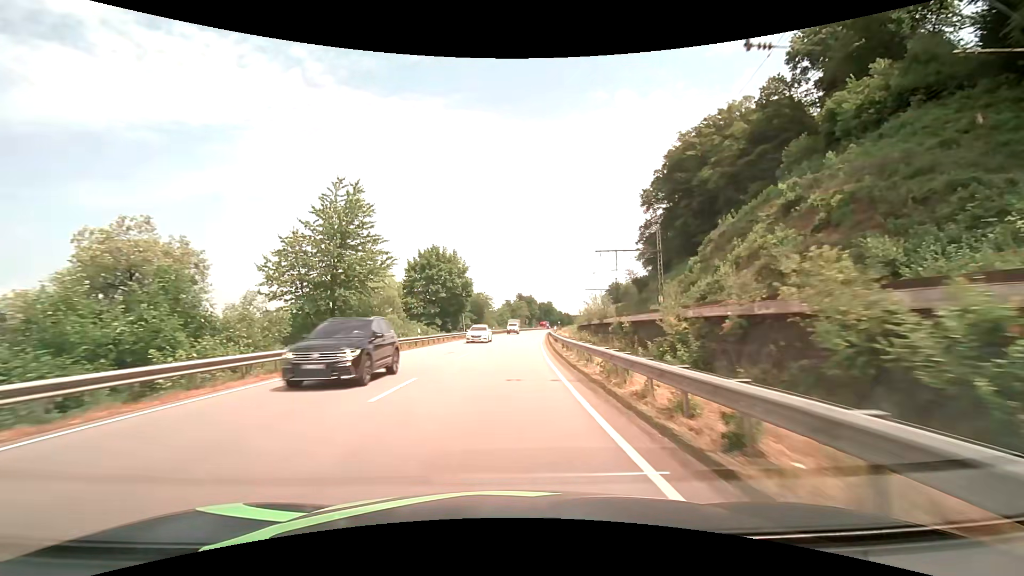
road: primary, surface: asphalt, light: Day
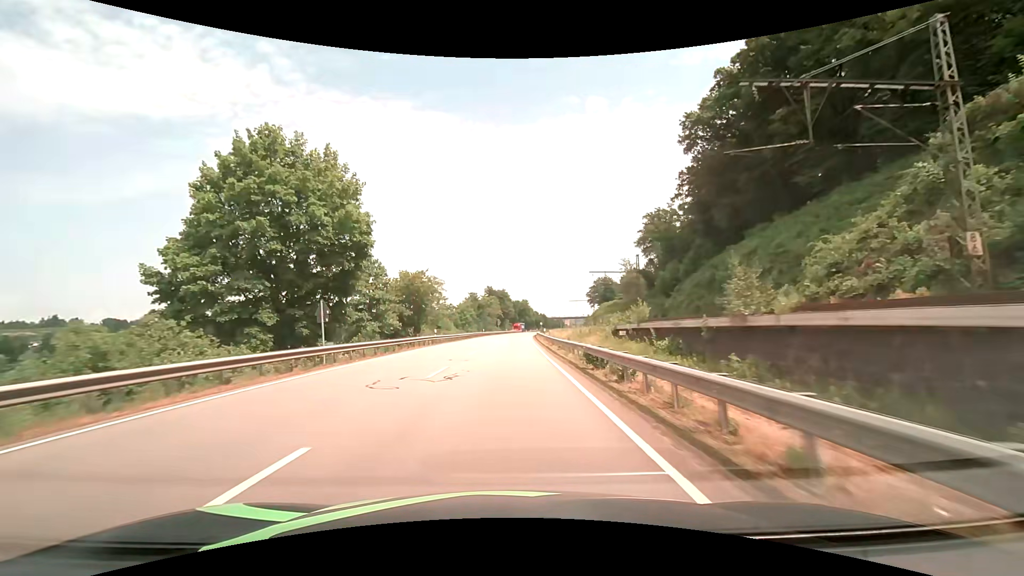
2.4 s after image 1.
(+1.3, +43.1) m; +3°
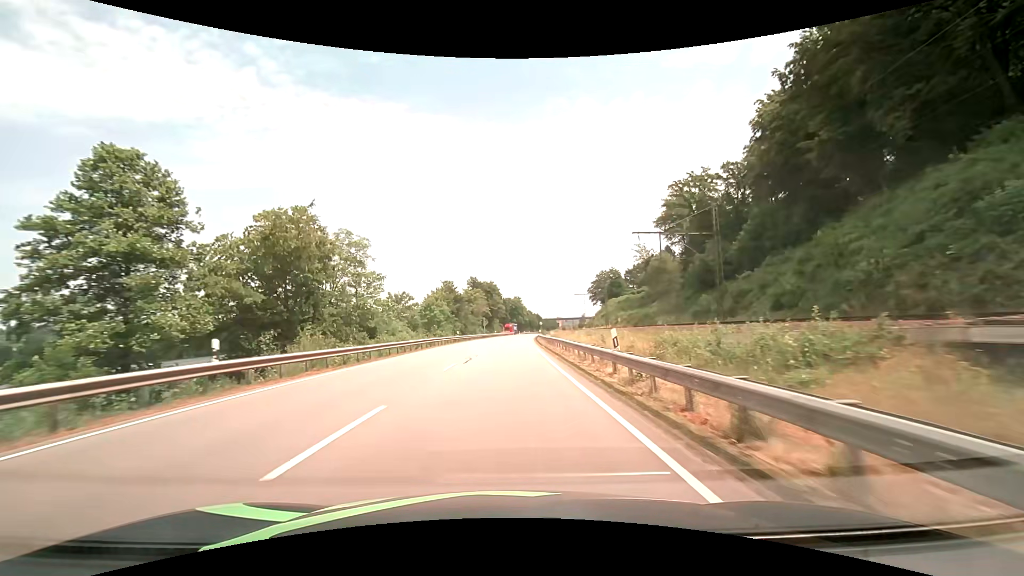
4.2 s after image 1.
(+0.4, +32.7) m; +1°
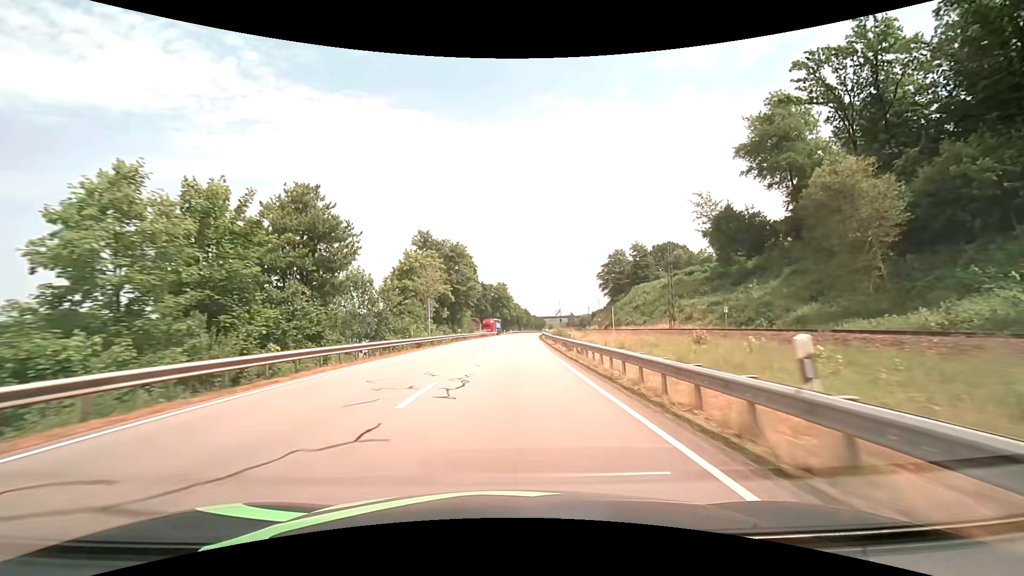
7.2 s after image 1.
(+0.5, +55.9) m; +2°
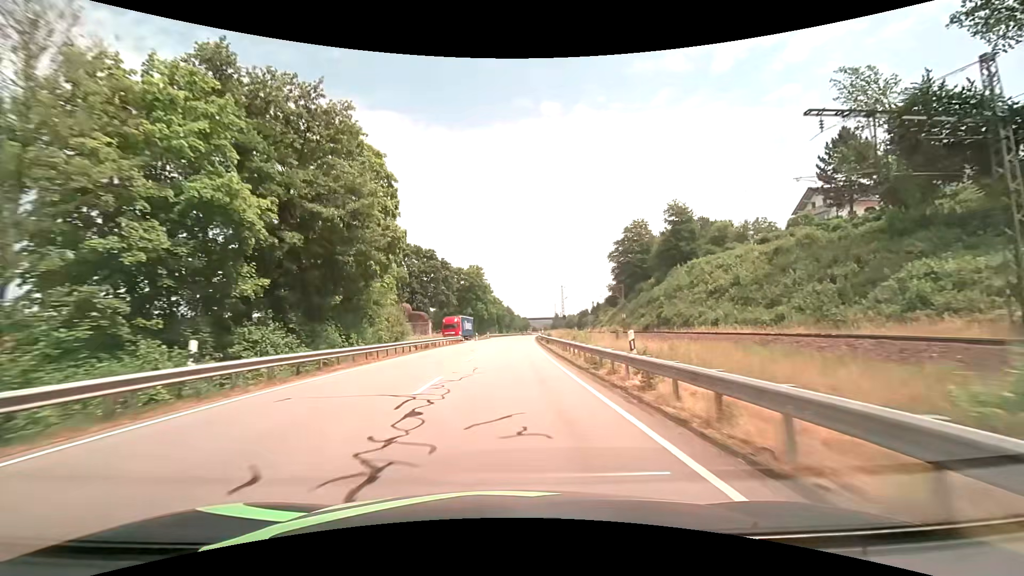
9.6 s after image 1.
(+1.1, +45.4) m; +2°
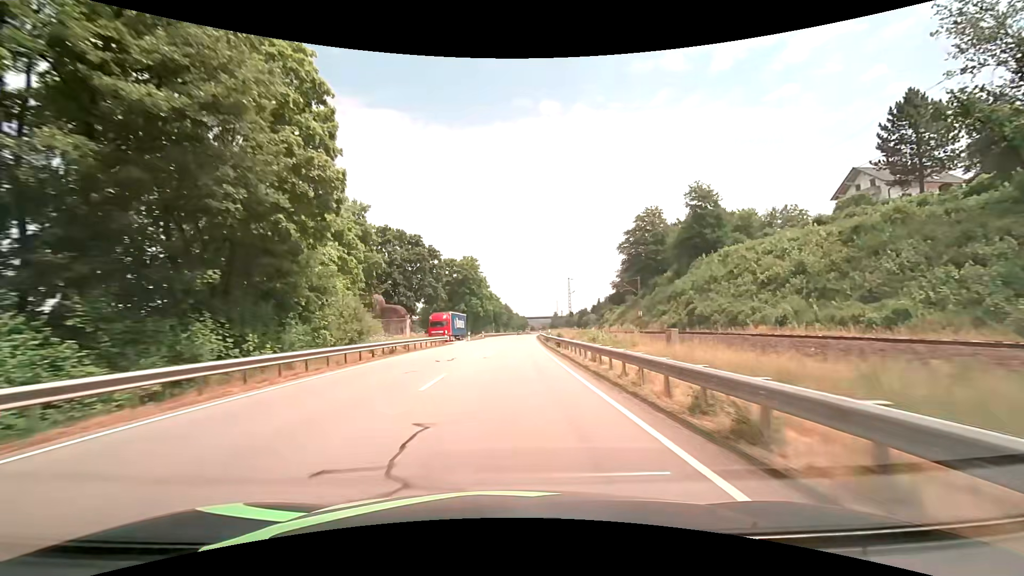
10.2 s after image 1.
(0.0, +11.4) m; 0°
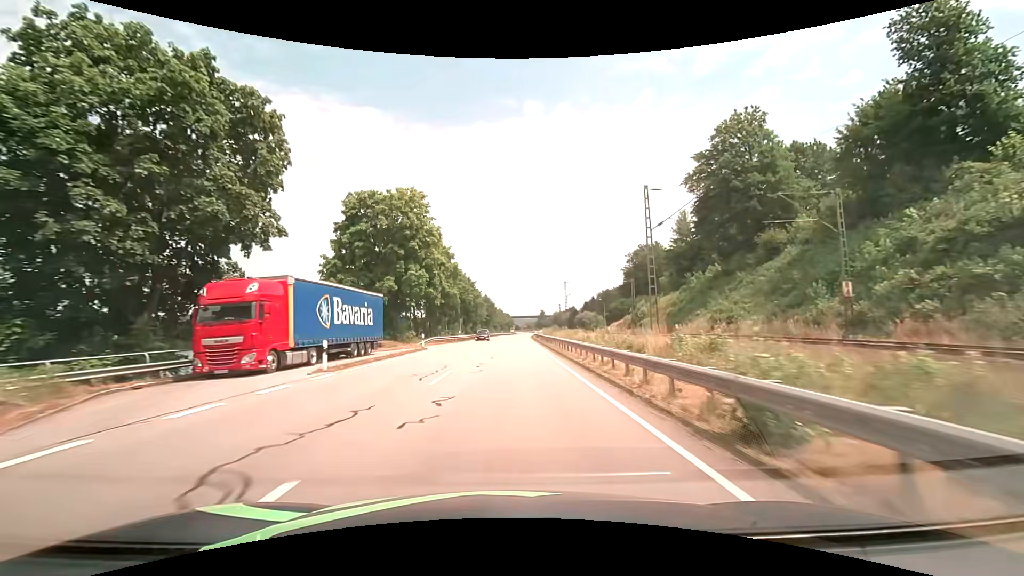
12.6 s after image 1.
(+0.8, +46.5) m; +2°
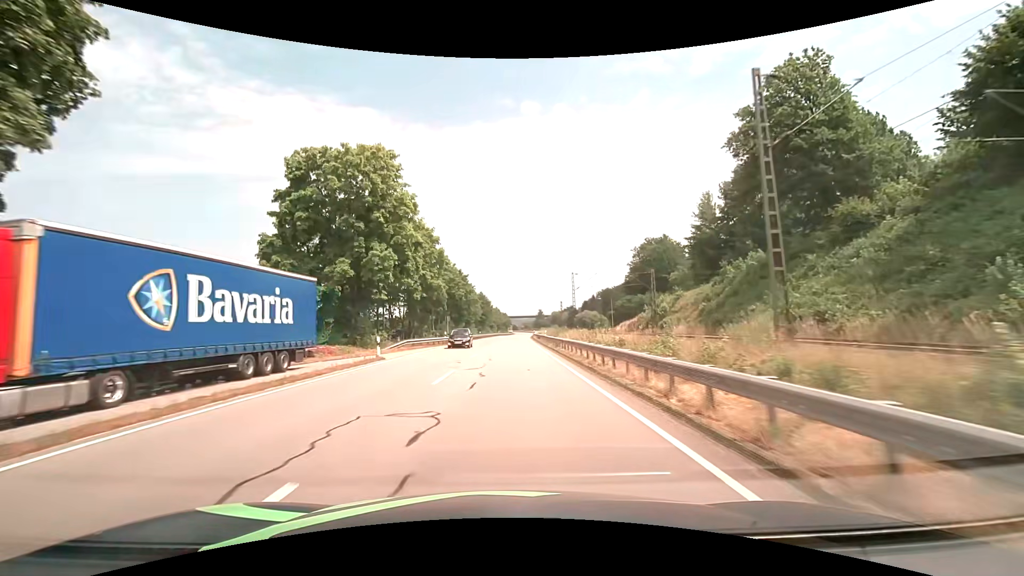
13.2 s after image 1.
(0.0, +11.9) m; 0°
(0, +10) (0, +20) (0, +30) (0, +40) (+1, +50) (+1, +60) (+1, +70) (+2, +80) (+2, +90) (+2, +100) m
